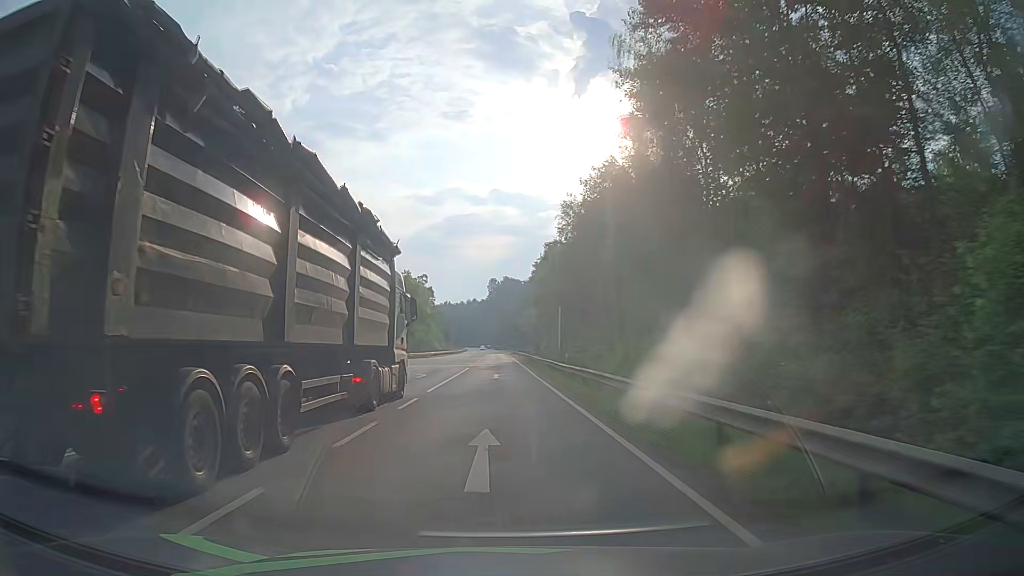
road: secondary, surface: asphalt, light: Day
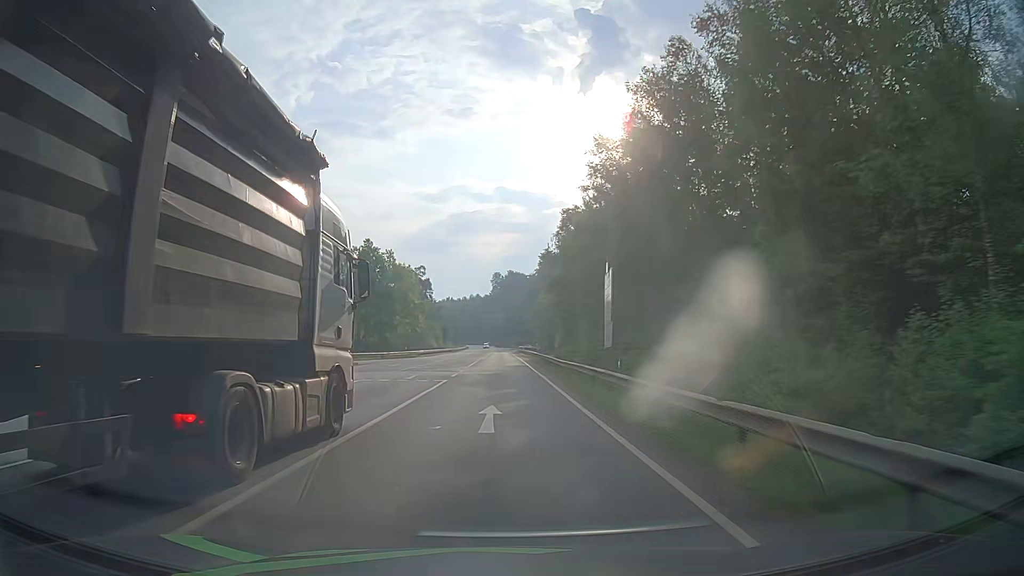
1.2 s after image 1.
(+0.2, +20.9) m; 0°
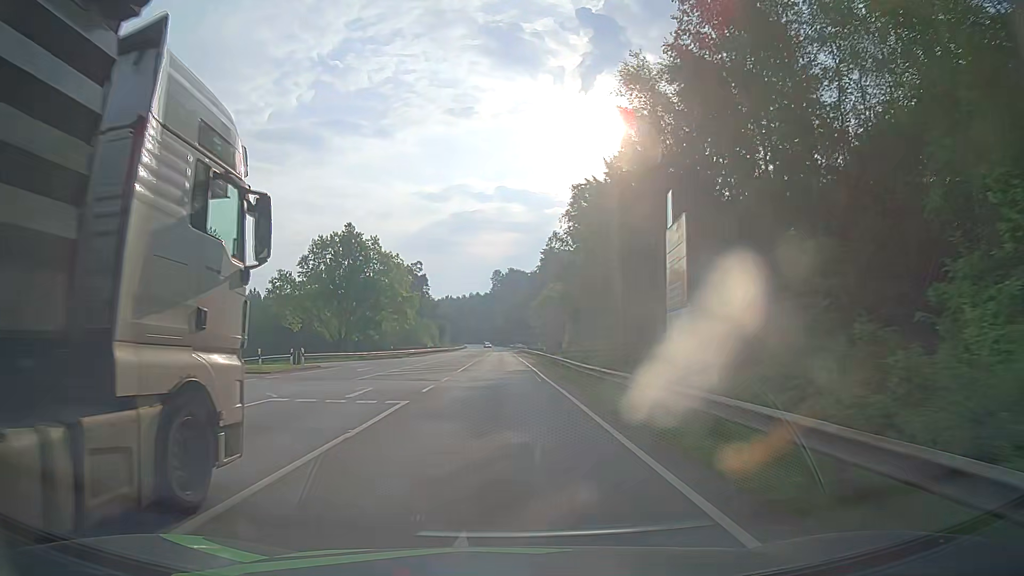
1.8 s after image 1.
(0.0, +10.7) m; 0°
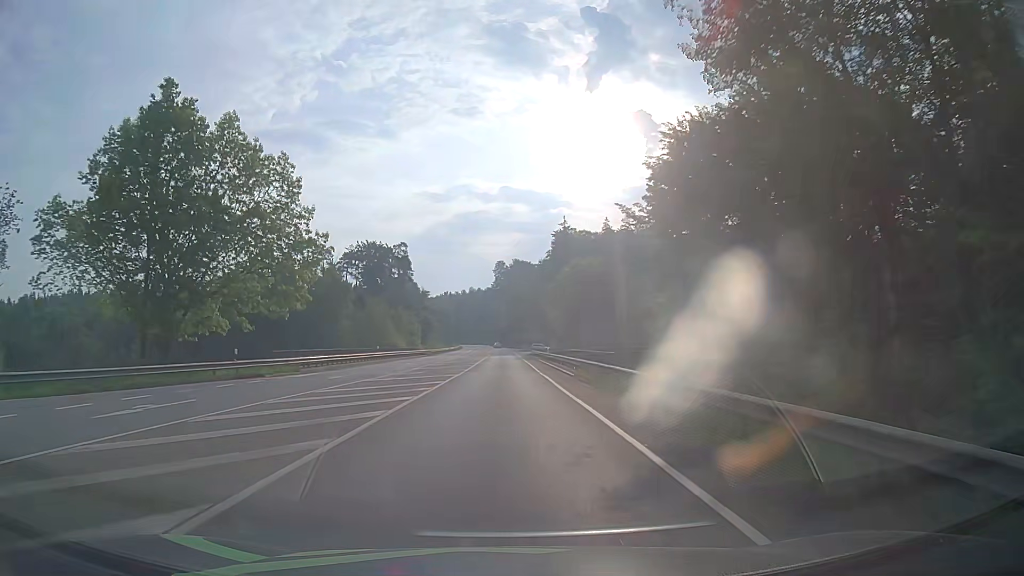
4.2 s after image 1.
(-0.3, +44.4) m; -1°
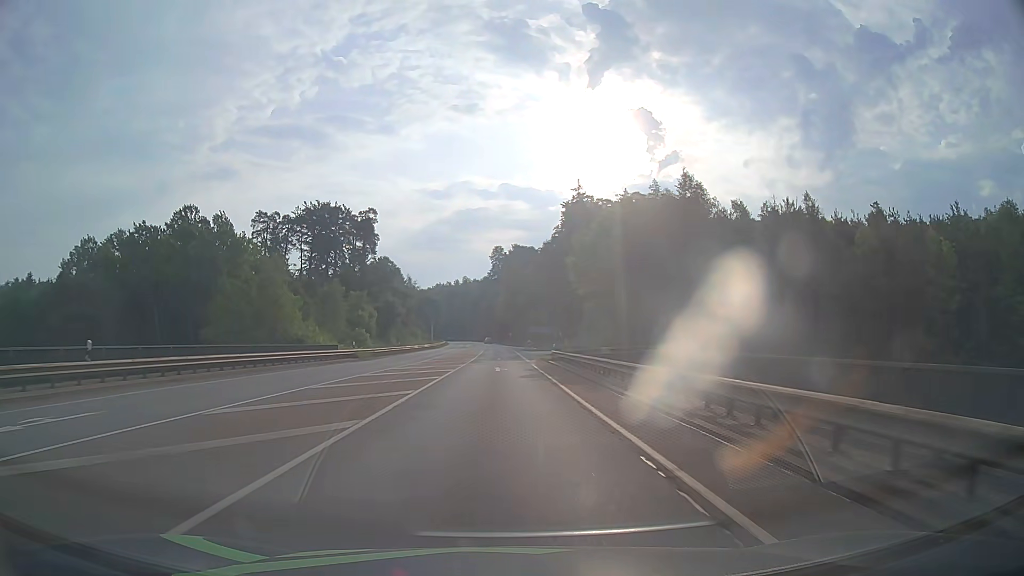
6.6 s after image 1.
(+0.3, +43.8) m; 0°
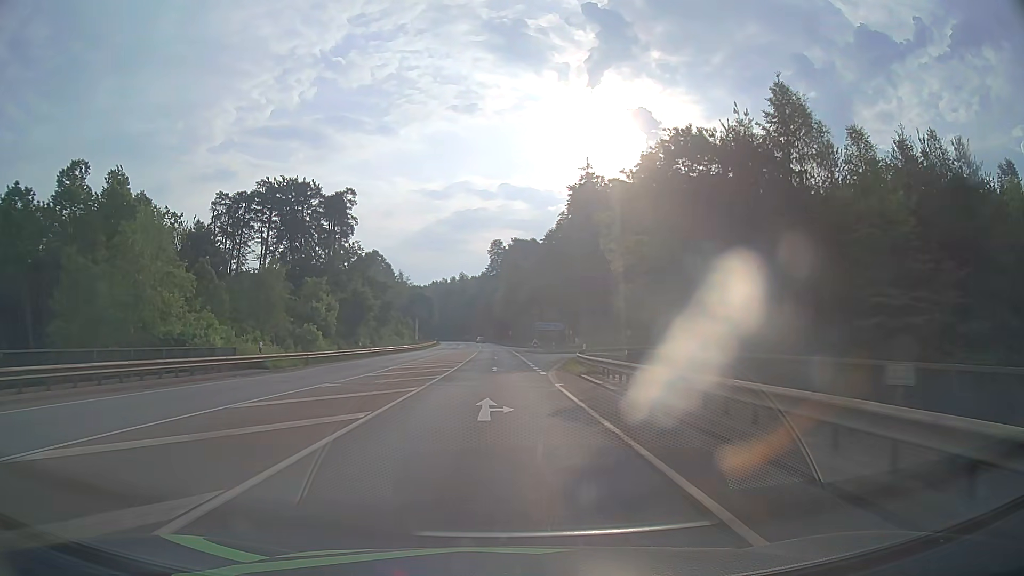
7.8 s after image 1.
(0.0, +20.1) m; 0°
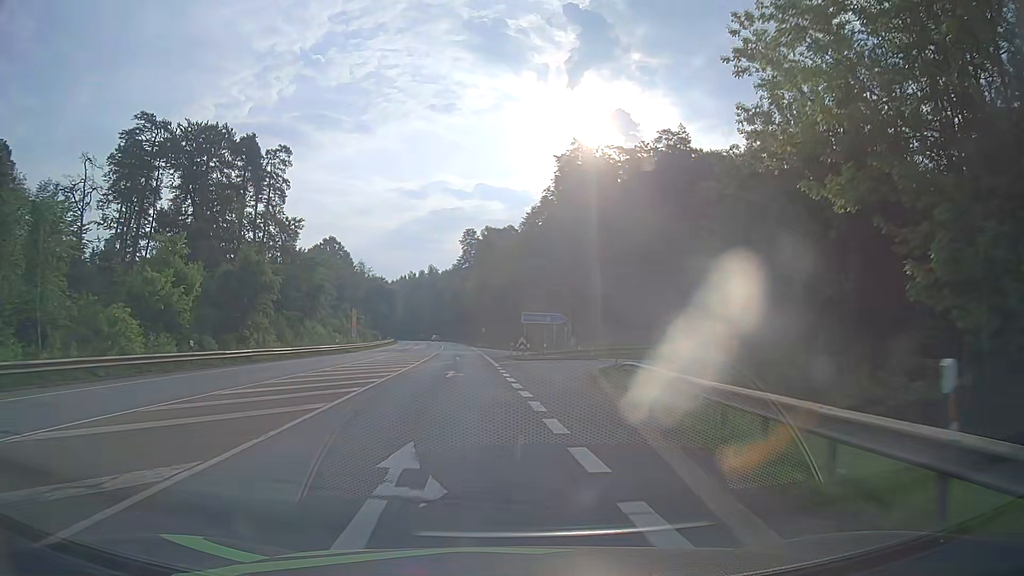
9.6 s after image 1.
(+0.3, +27.7) m; +2°
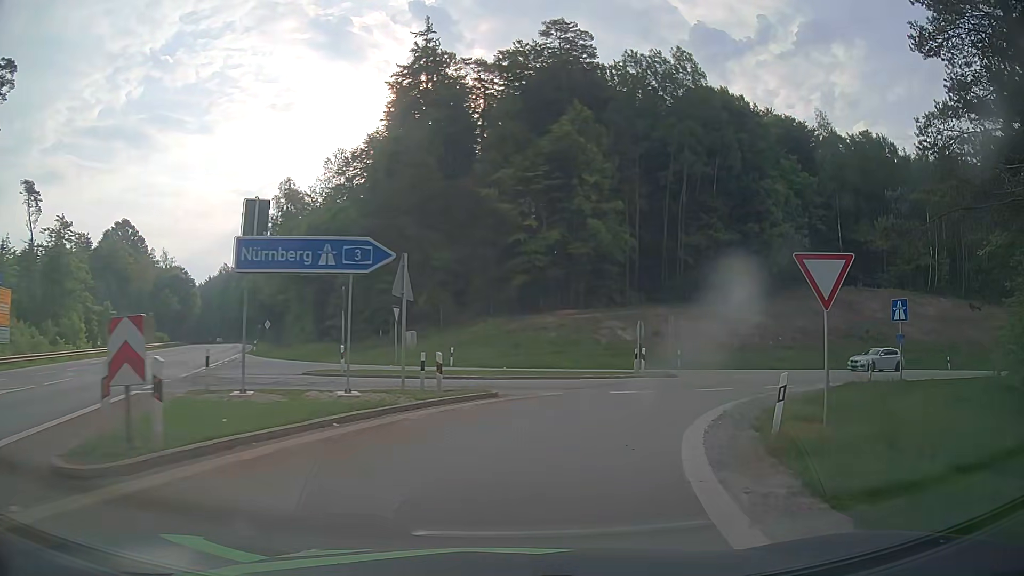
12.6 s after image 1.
(+3.4, +37.5) m; +14°
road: motorway_link
(+1, +10) (+5, +19) (+12, +26) (+21, +31) (+30, +34) (+40, +38) (+49, +41) (+59, +43) (+69, +45) (+79, +46) m
